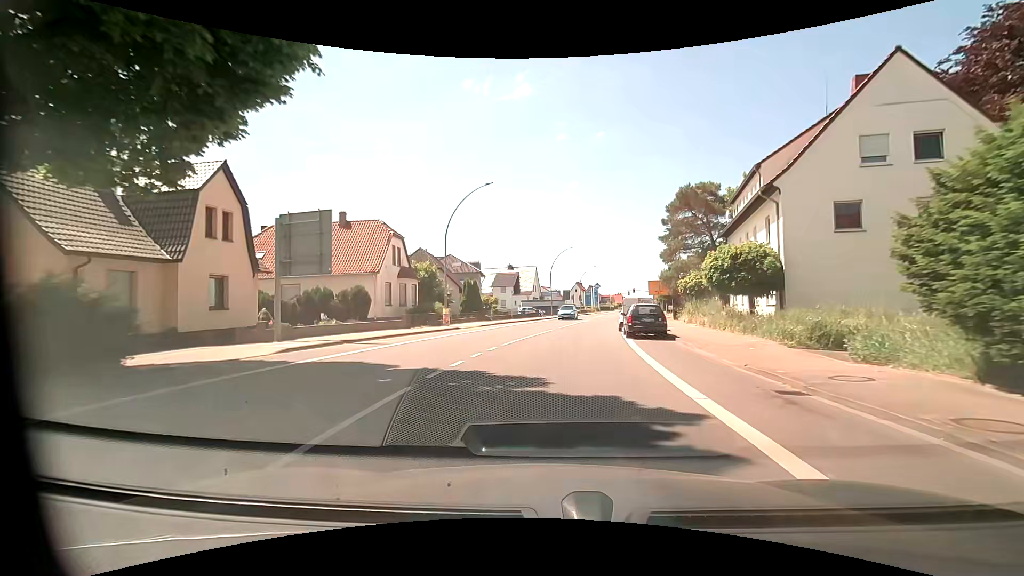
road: primary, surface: asphalt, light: Day
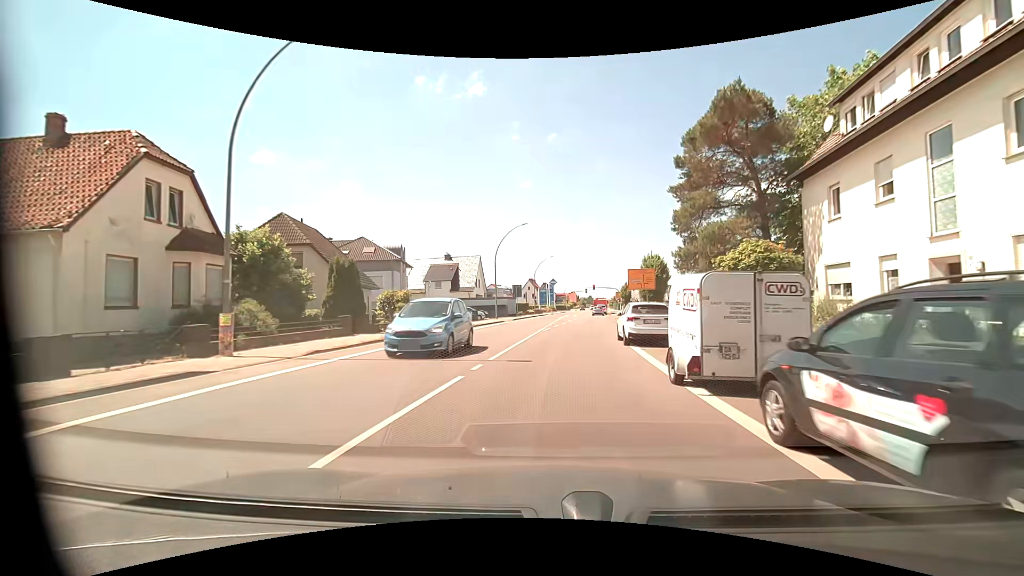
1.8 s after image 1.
(+0.9, +19.7) m; +5°
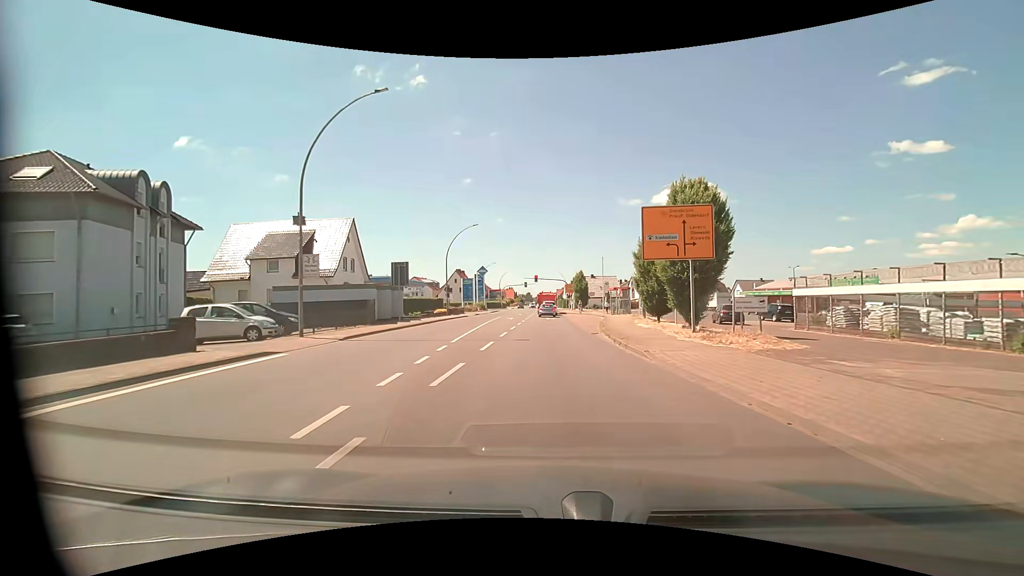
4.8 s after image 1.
(+2.4, +30.7) m; +8°
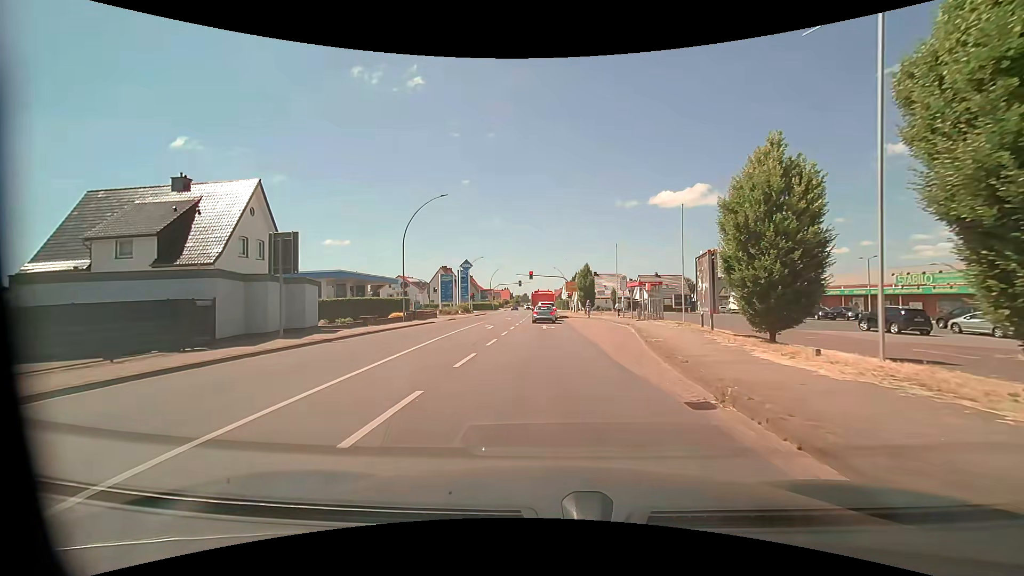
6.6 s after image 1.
(+0.1, +15.1) m; 0°
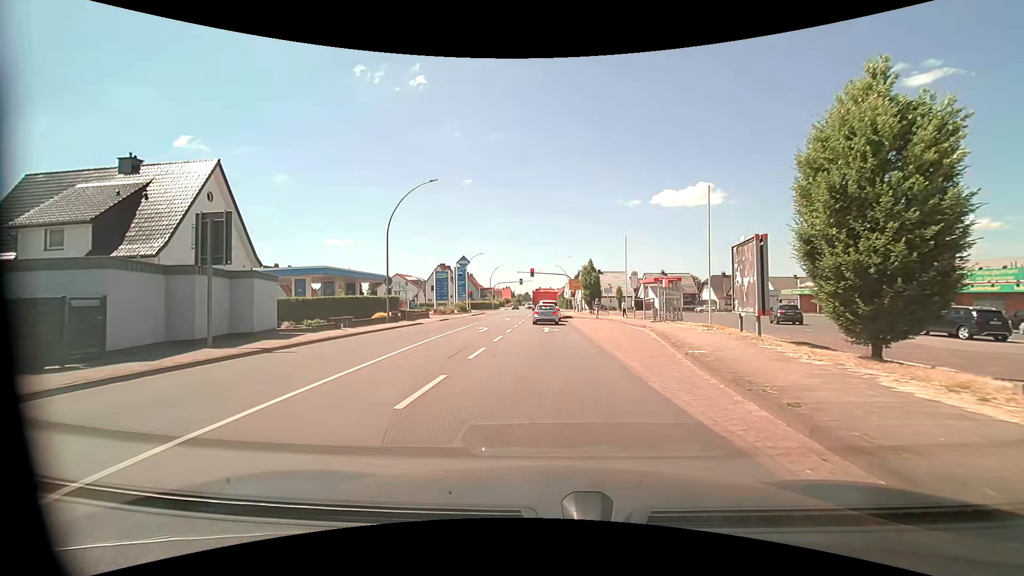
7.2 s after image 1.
(0.0, +4.3) m; 0°
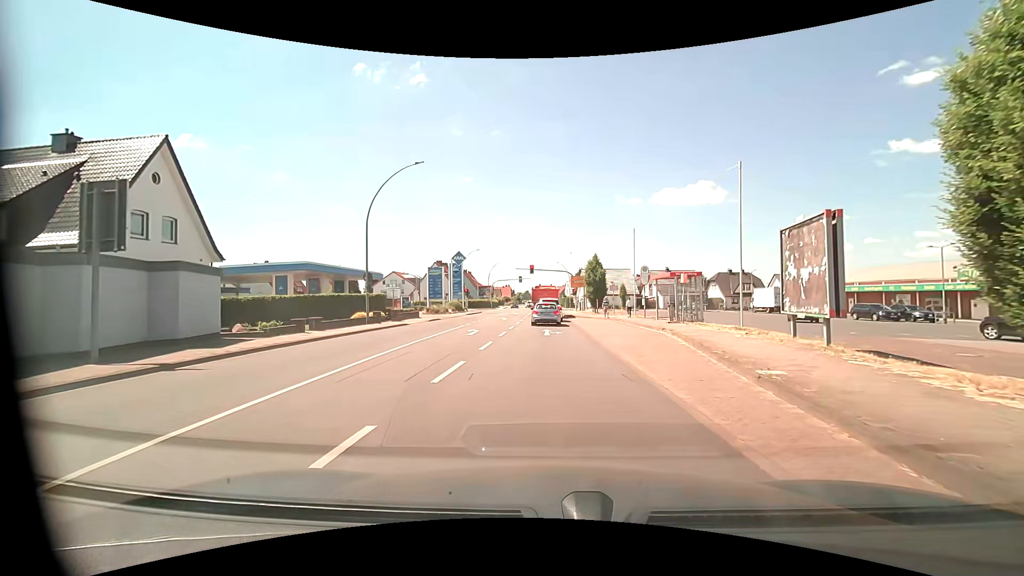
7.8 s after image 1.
(0.0, +3.9) m; 0°
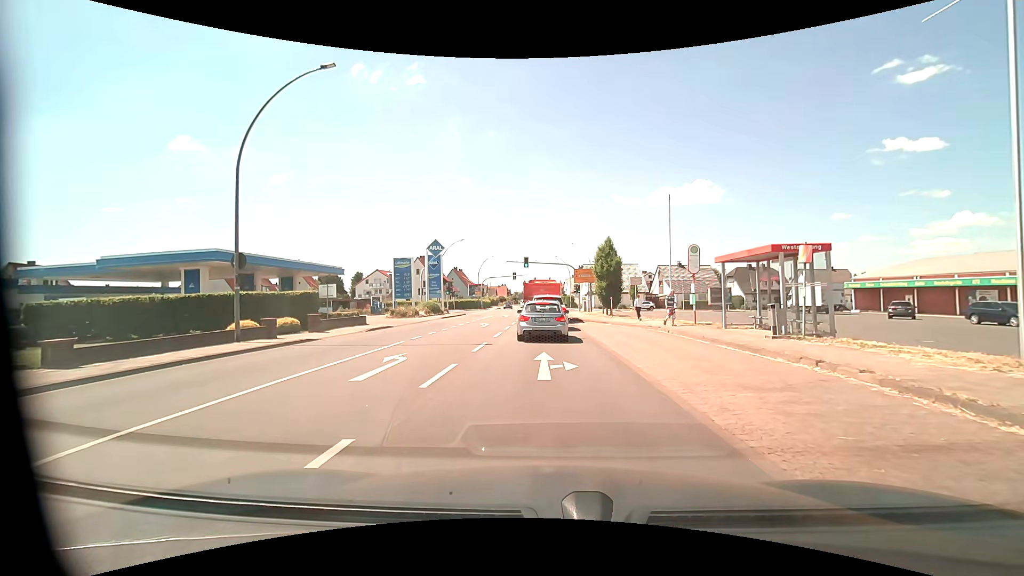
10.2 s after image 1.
(+0.1, +12.2) m; 0°
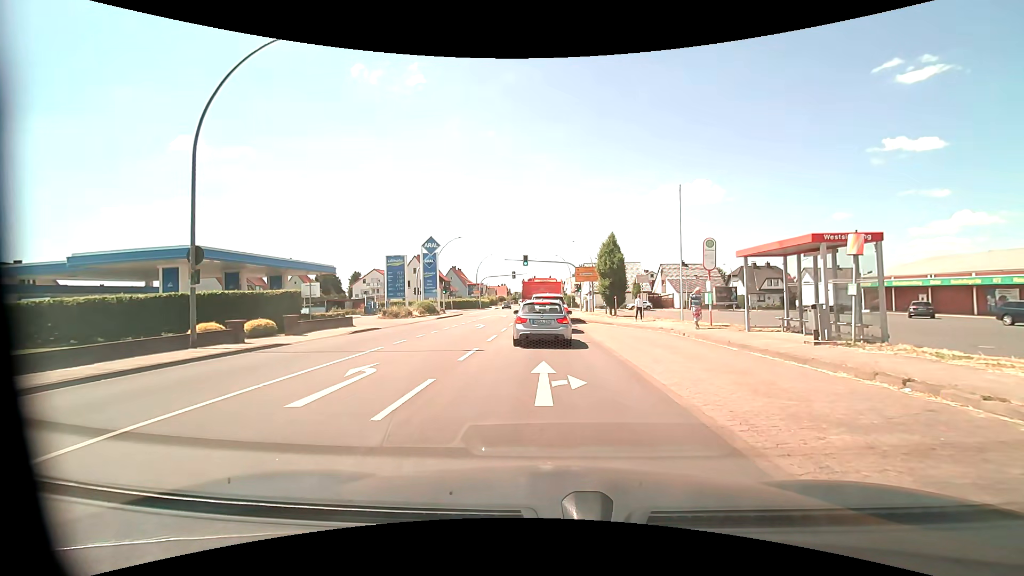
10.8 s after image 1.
(0.0, +2.1) m; 0°
(0, +10) (0, +20) (0, +30) (0, +40) (0, +50) (0, +60) (0, +70) (0, +80) (0, +90) (0, +100) m
